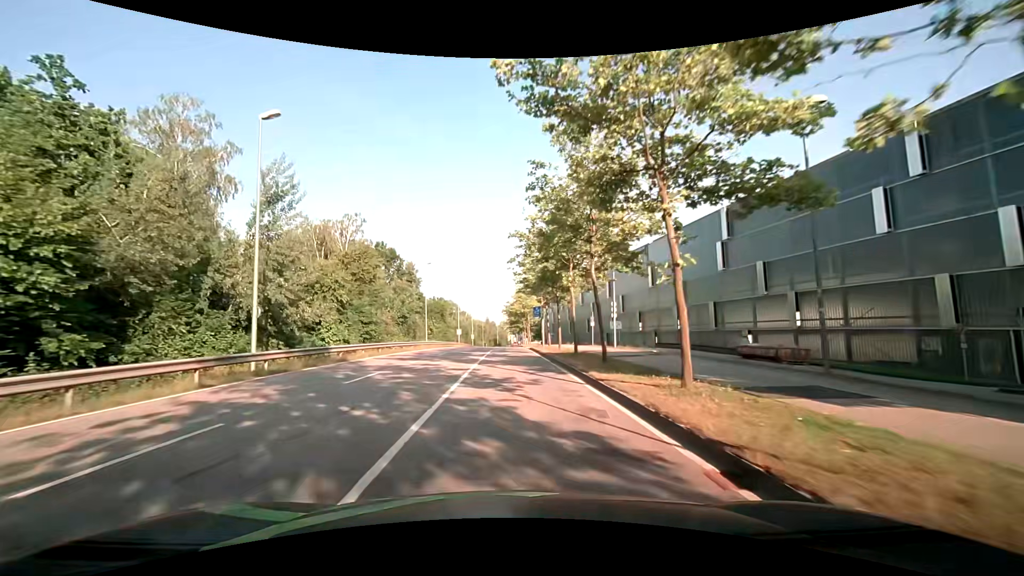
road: secondary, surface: asphalt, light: Day
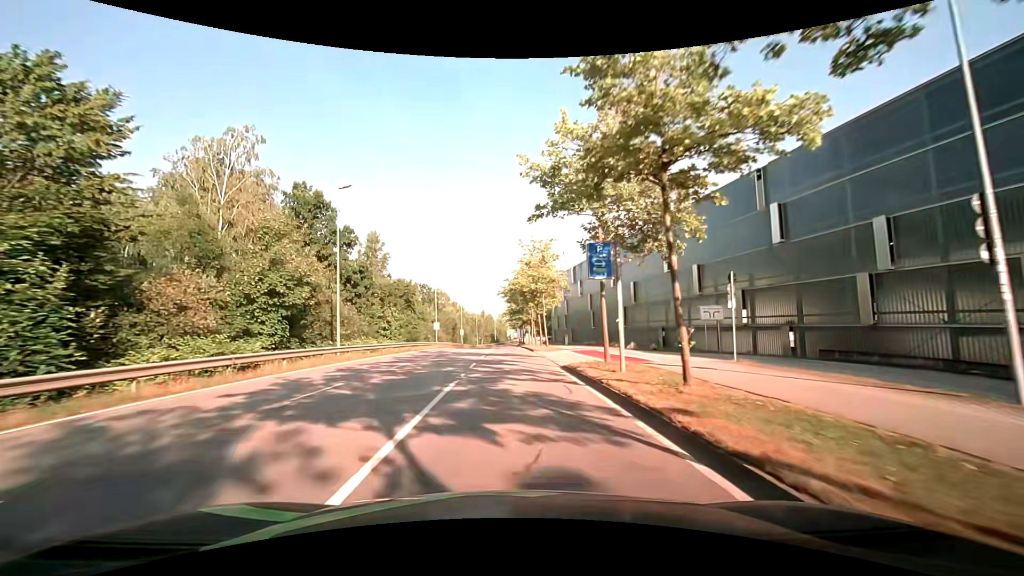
(-0.2, +30.5) m; 0°
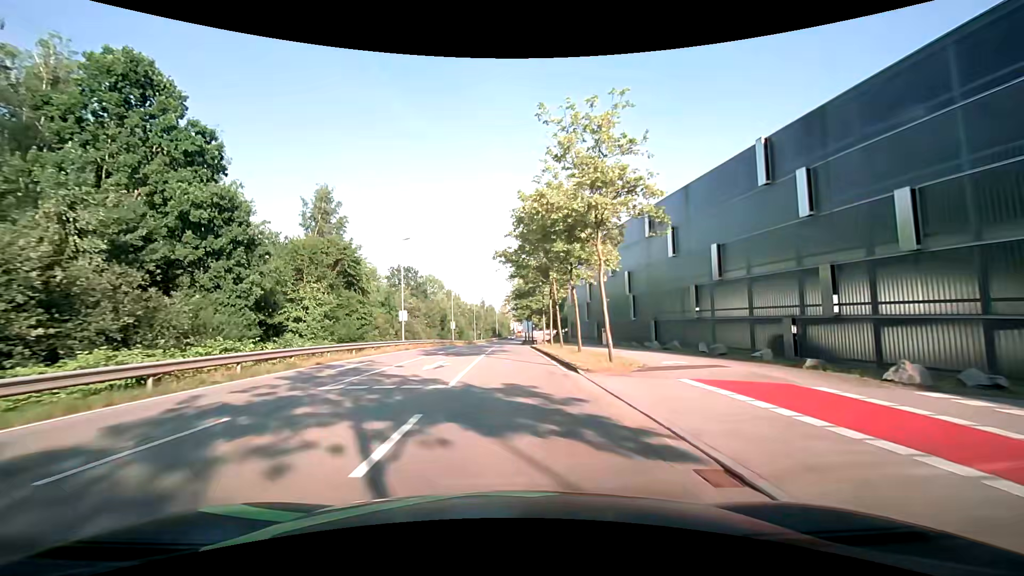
(-0.2, +23.6) m; -1°
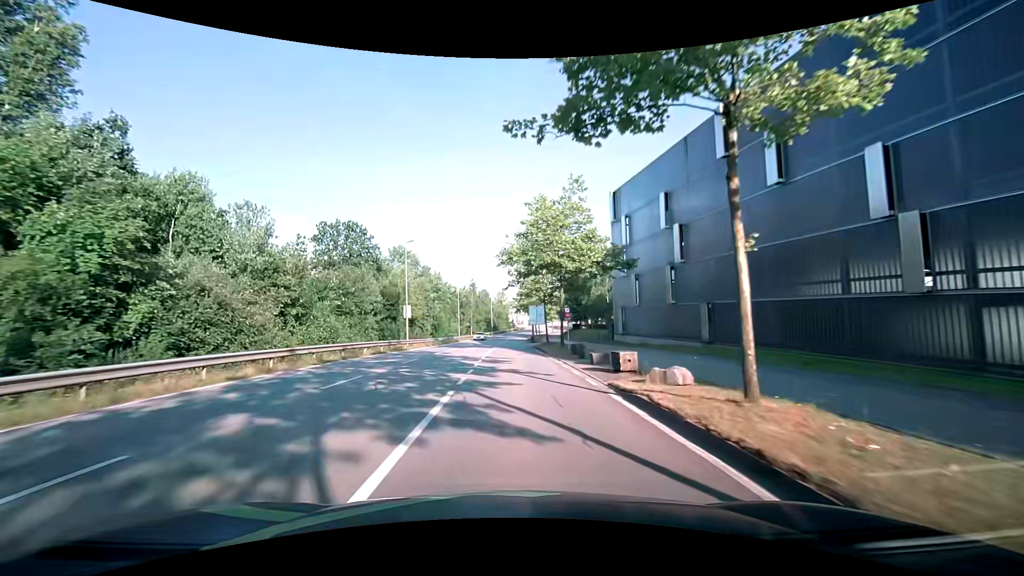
(-0.1, +38.4) m; 0°
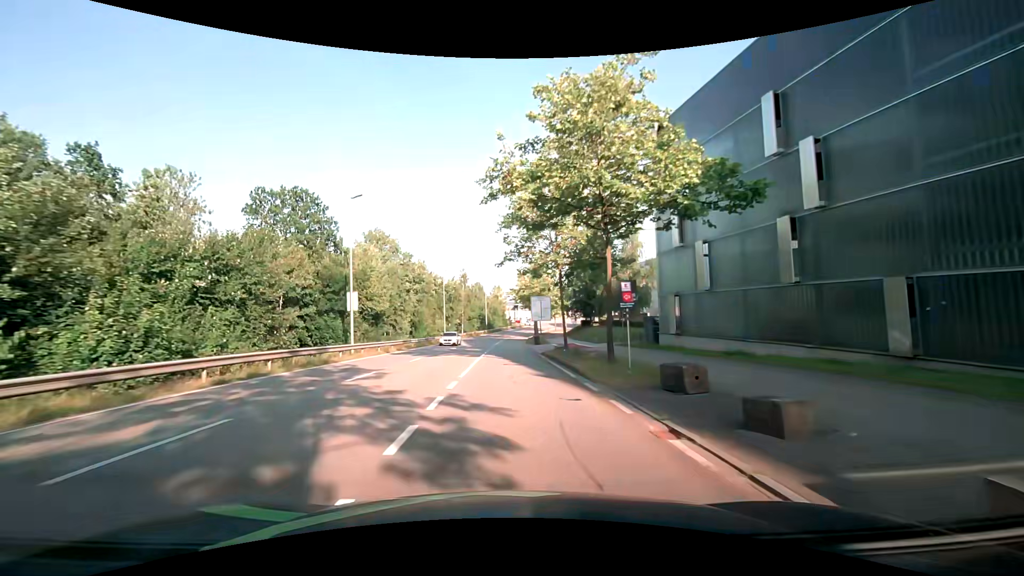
(+0.2, +15.7) m; +1°
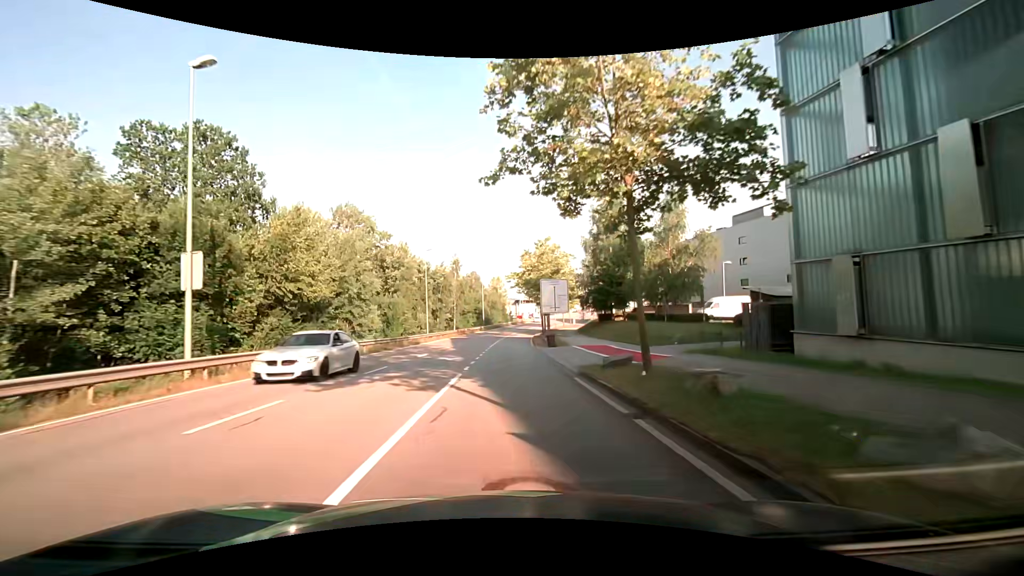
(0.0, +15.9) m; 0°
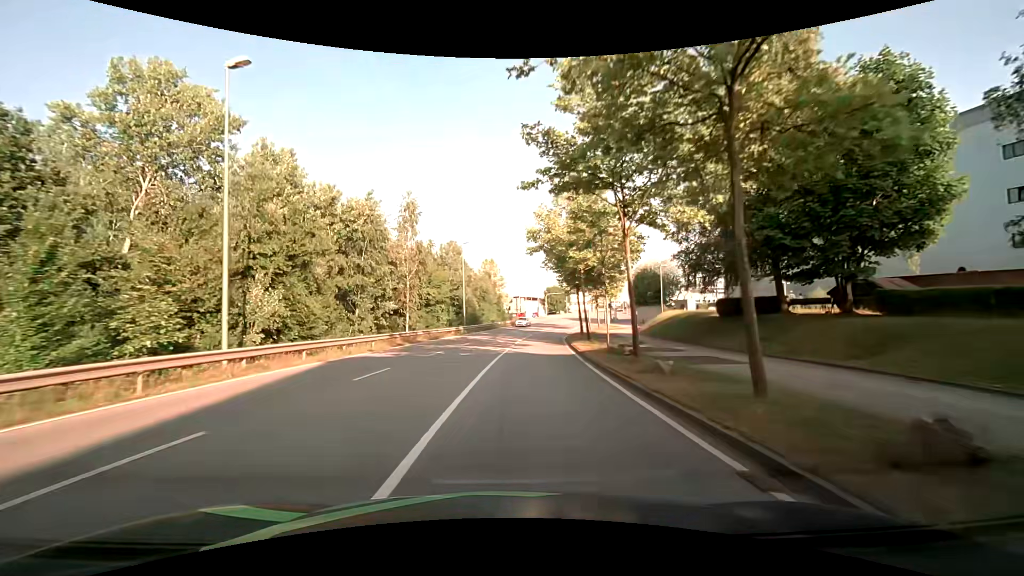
(+0.2, +39.5) m; +1°
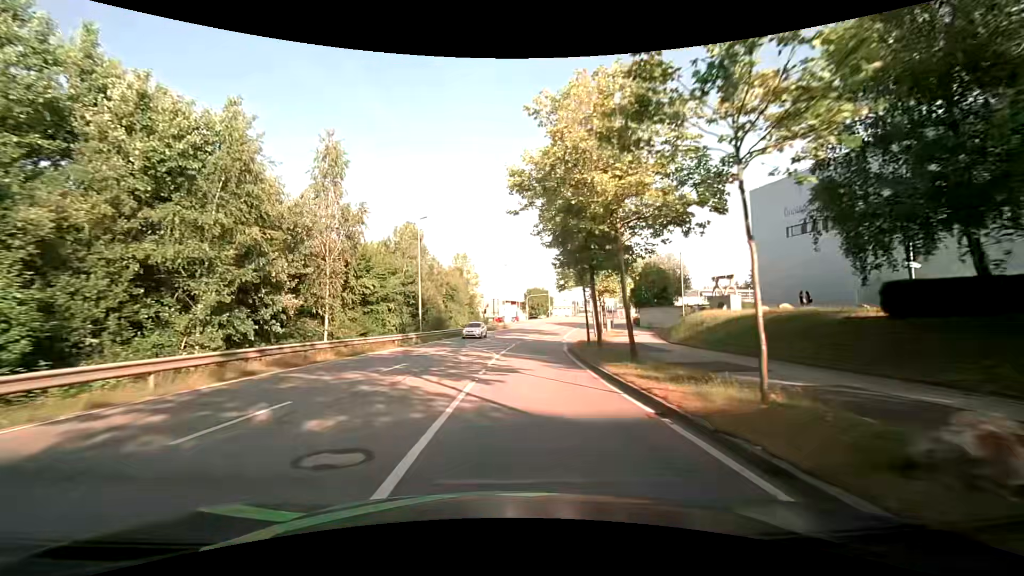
(+0.4, +15.2) m; +3°
(0, +10) (0, +20) (+1, +30) (+2, +40) (+3, +50) (+5, +60) (+7, +70) (+9, +79) (+12, +89) (+14, +99) m
